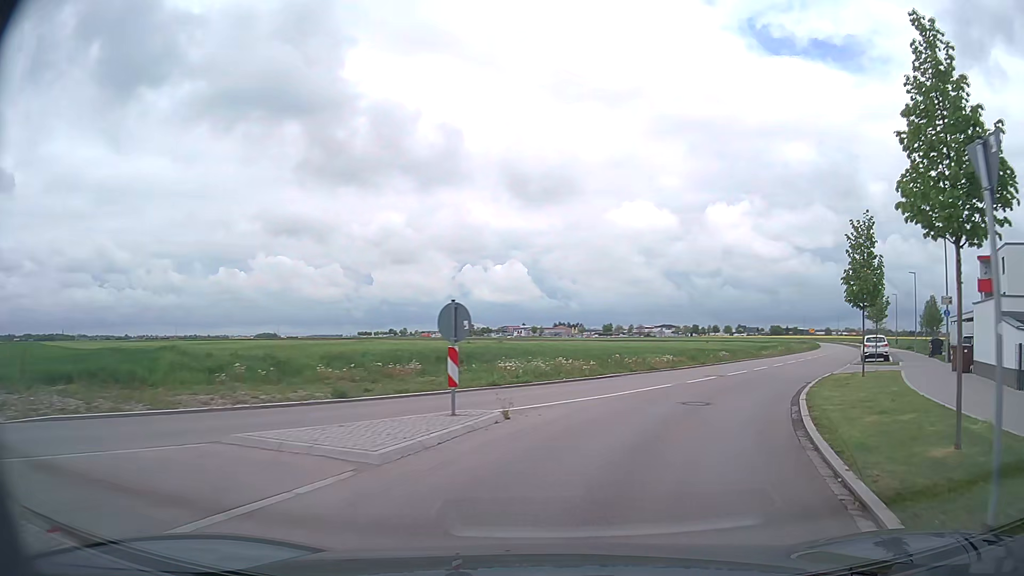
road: tertiary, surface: asphalt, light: Day
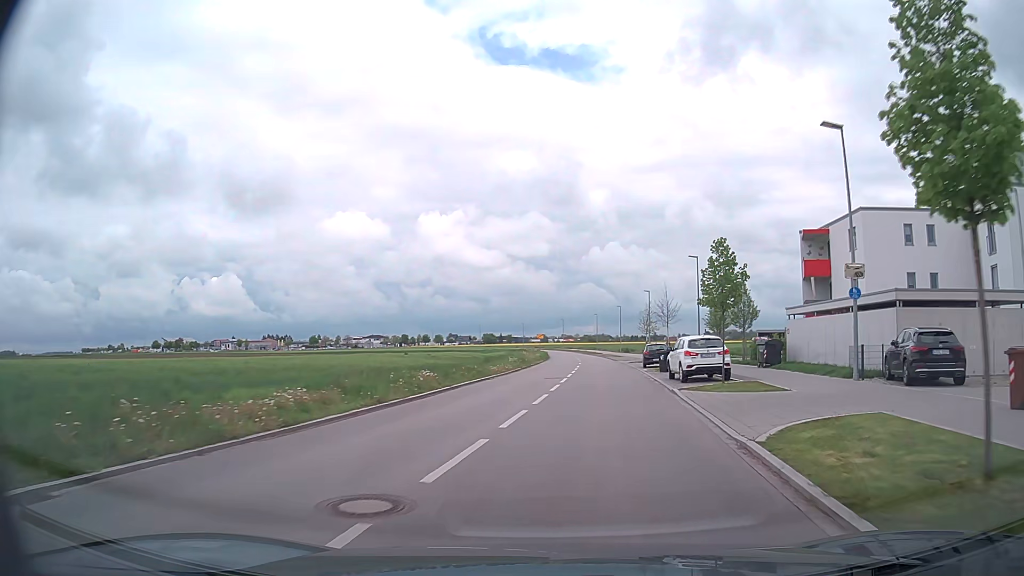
(+4.6, +18.2) m; +25°
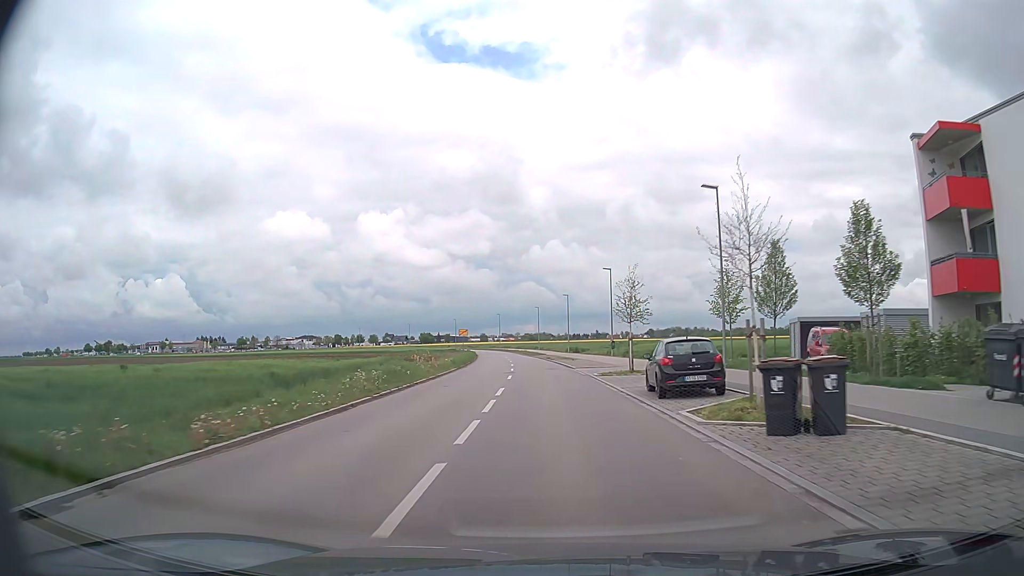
(+1.7, +24.6) m; +5°
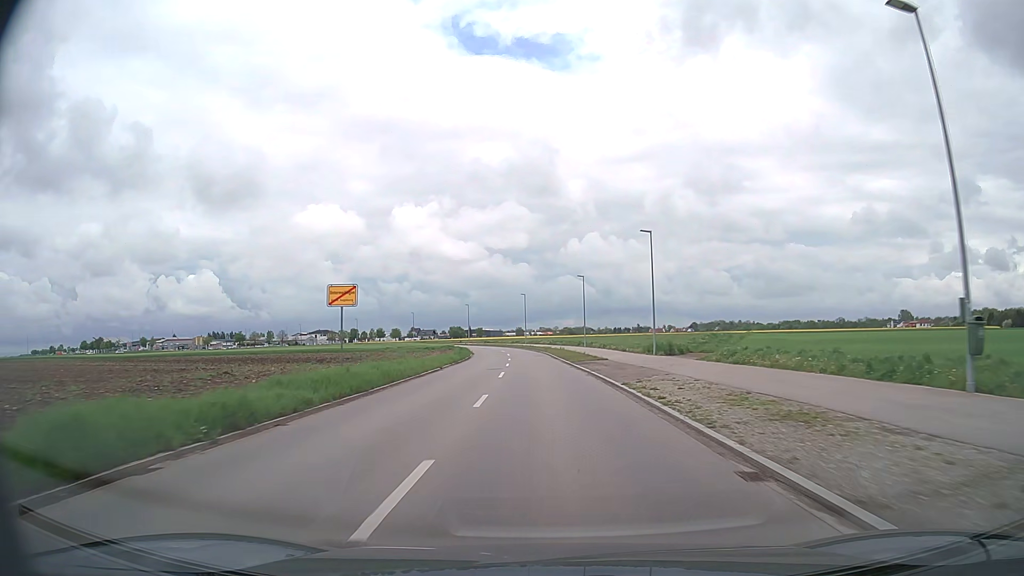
(-1.3, +52.4) m; -3°
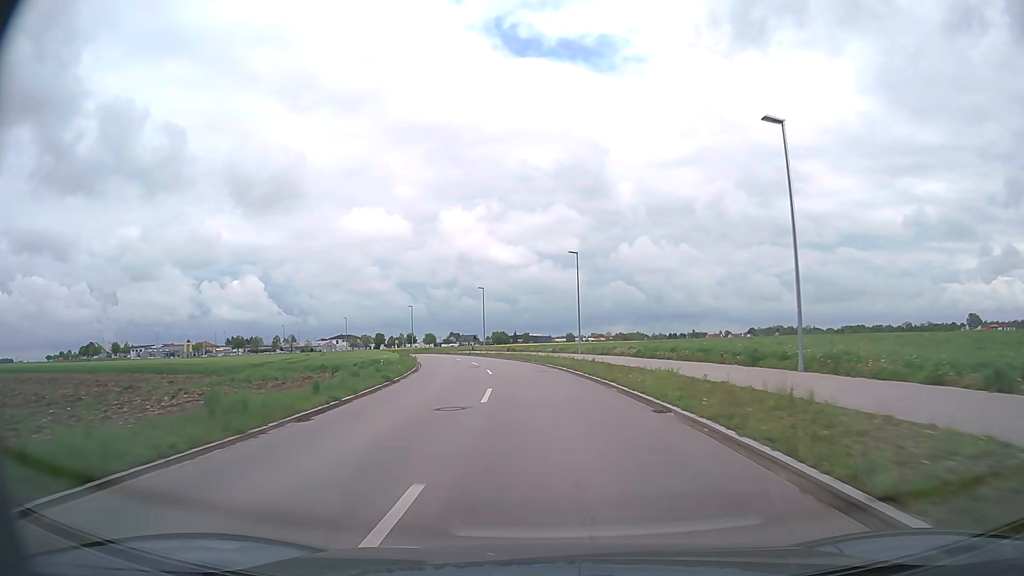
(-2.0, +57.8) m; -4°
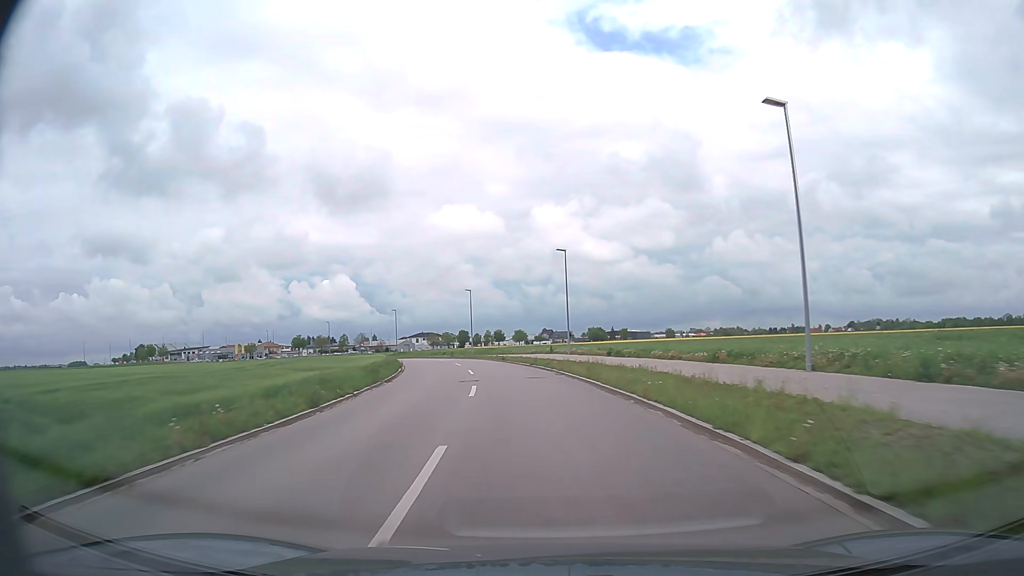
(-2.0, +35.2) m; -8°
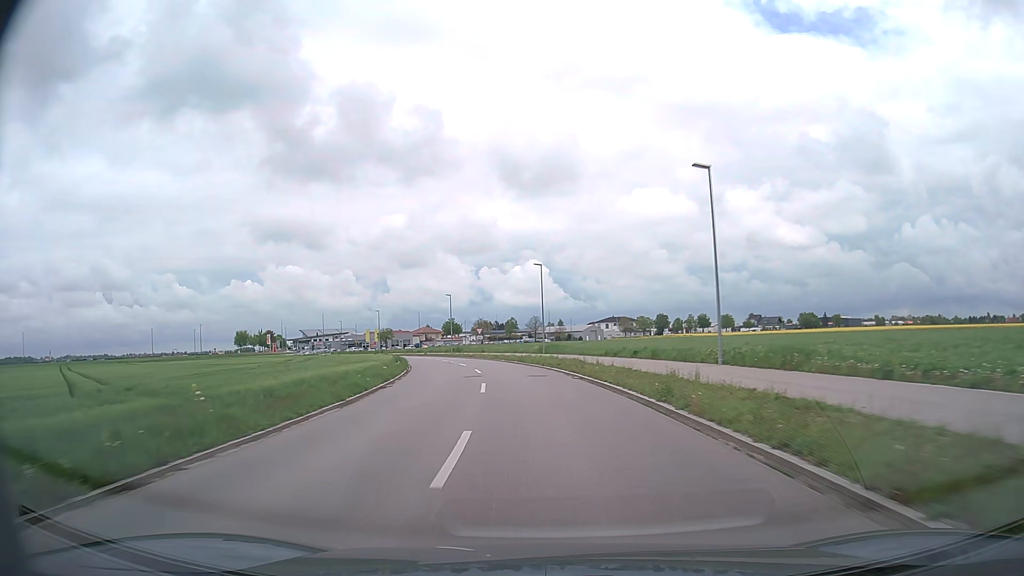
(-8.5, +58.1) m; -16°
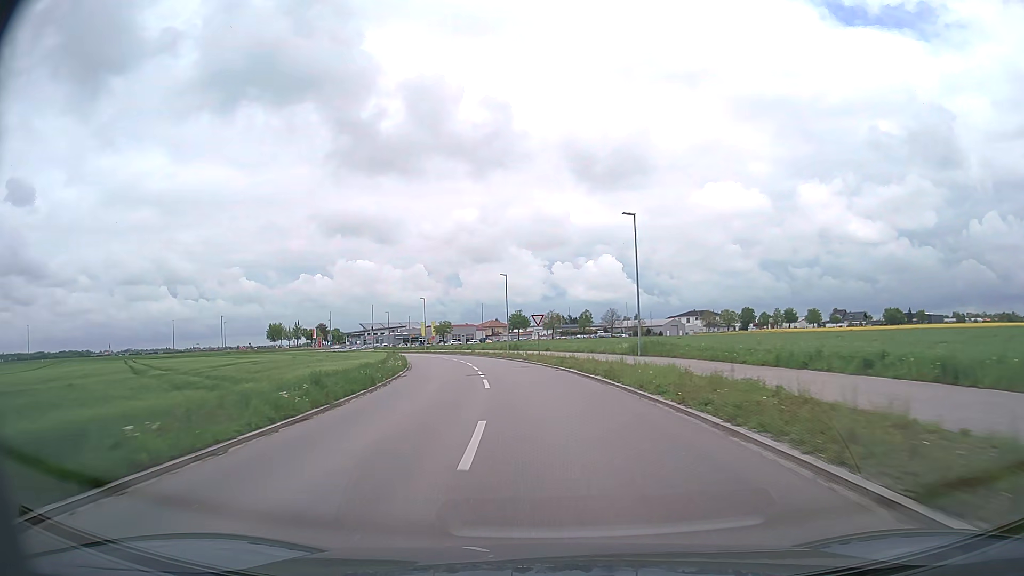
(-1.4, +23.2) m; -7°
(0, +10) (-1, +20) (-2, +30) (-3, +40) (-5, +50) (-8, +59) (-11, +69) (-14, +78) (-18, +87) (-23, +96) m
